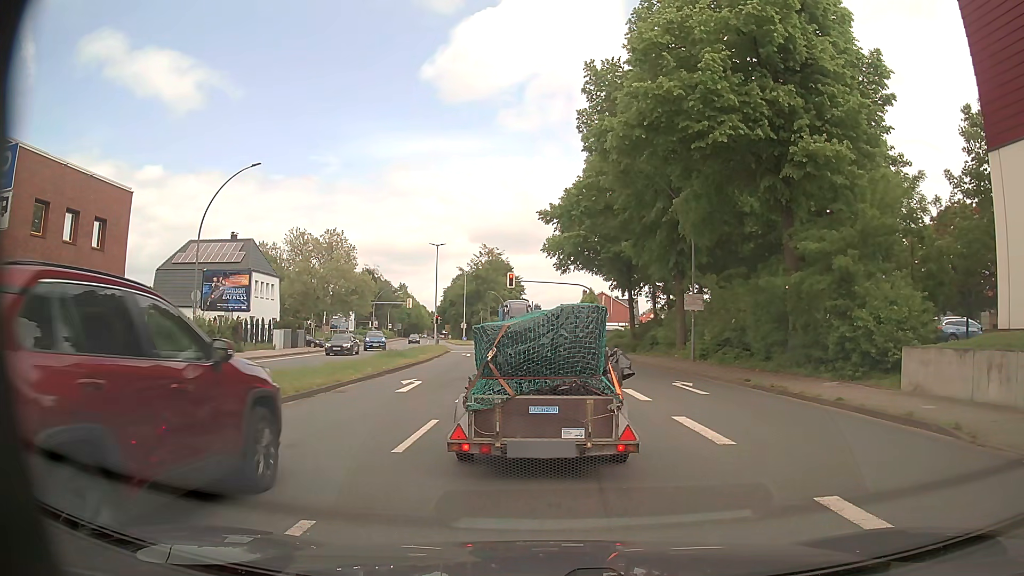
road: primary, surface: asphalt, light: Day
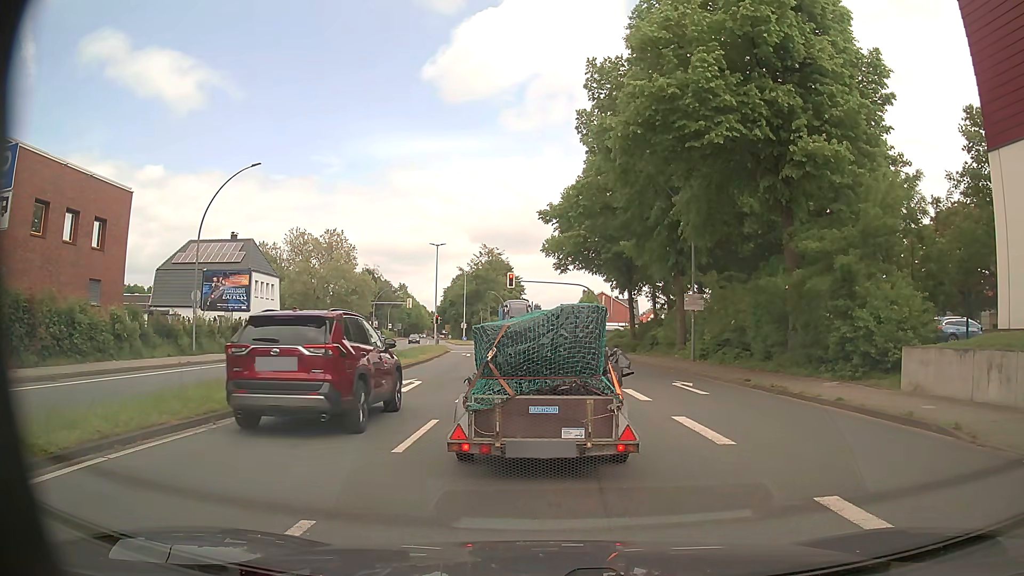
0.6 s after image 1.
(0.0, 0.0) m; 0°
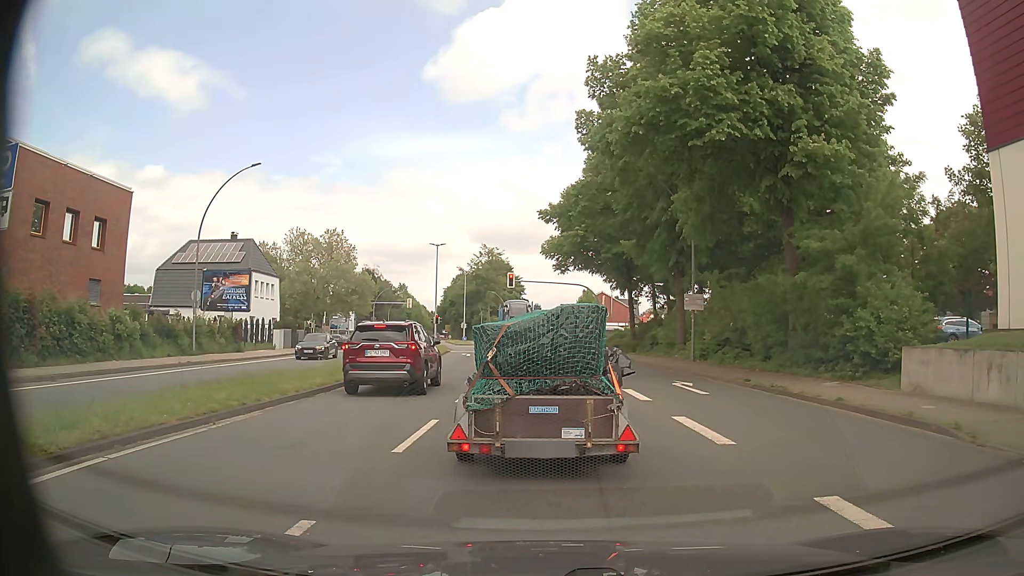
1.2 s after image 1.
(0.0, 0.0) m; 0°
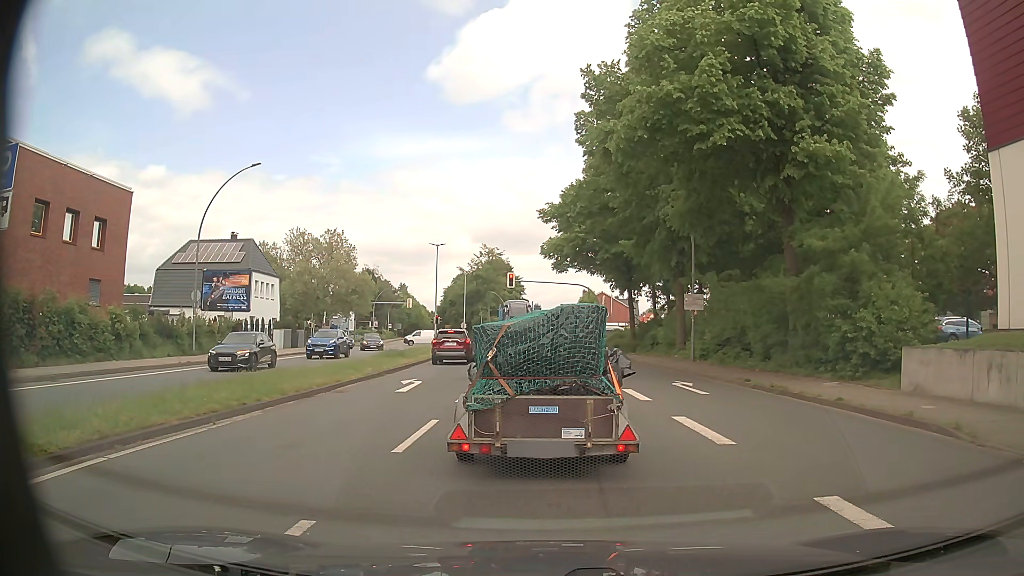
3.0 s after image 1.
(0.0, 0.0) m; 0°
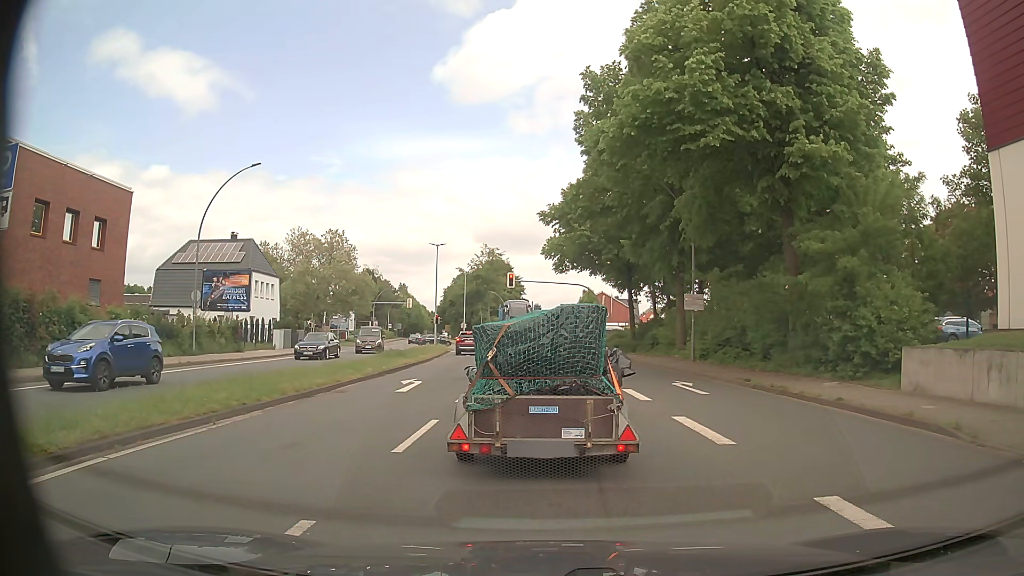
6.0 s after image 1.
(0.0, 0.0) m; 0°
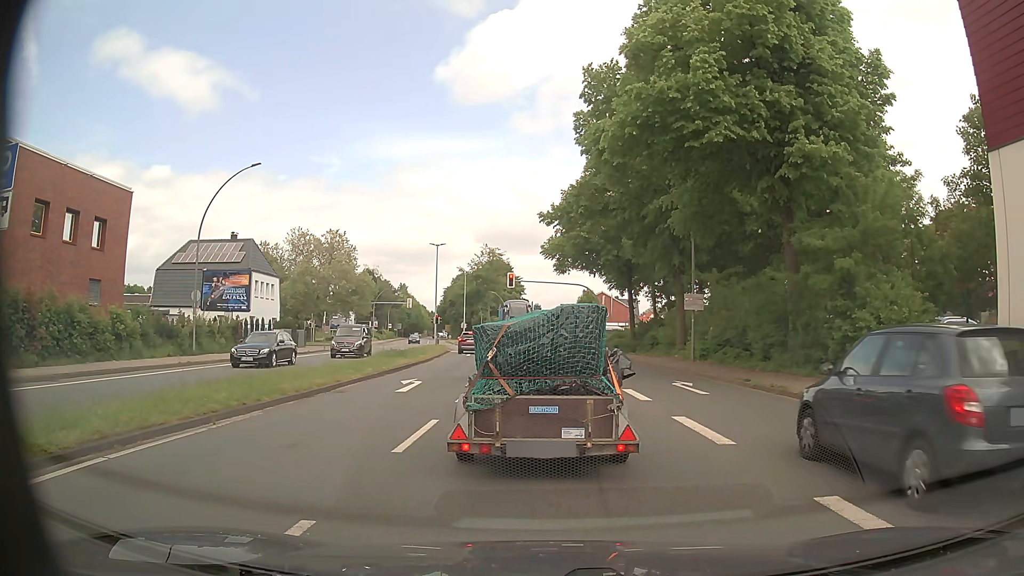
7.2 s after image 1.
(0.0, 0.0) m; 0°
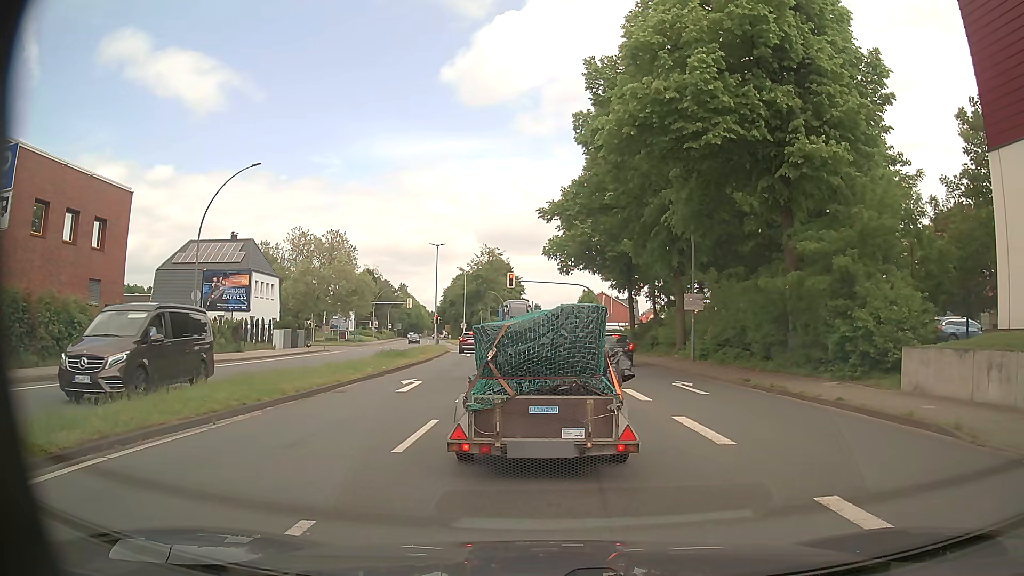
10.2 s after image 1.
(0.0, 0.0) m; 0°
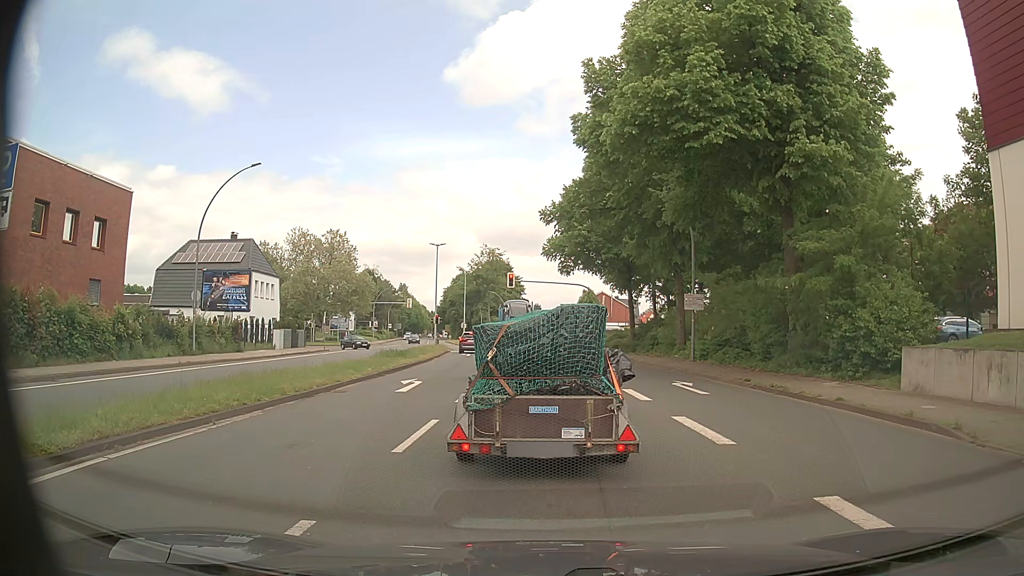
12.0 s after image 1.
(0.0, 0.0) m; 0°
(-1, +10) (-1, +20) (-2, +30) (-4, +40) (-5, +50) (-7, +60) (-9, +69) (-10, +79) (-12, +89) (-15, +99) m
